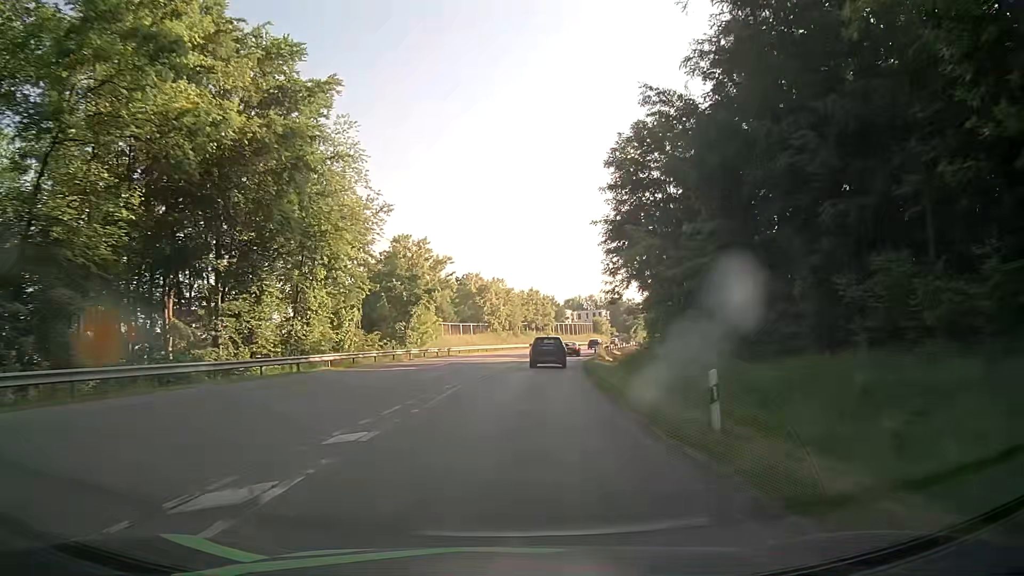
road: secondary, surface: asphalt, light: Day
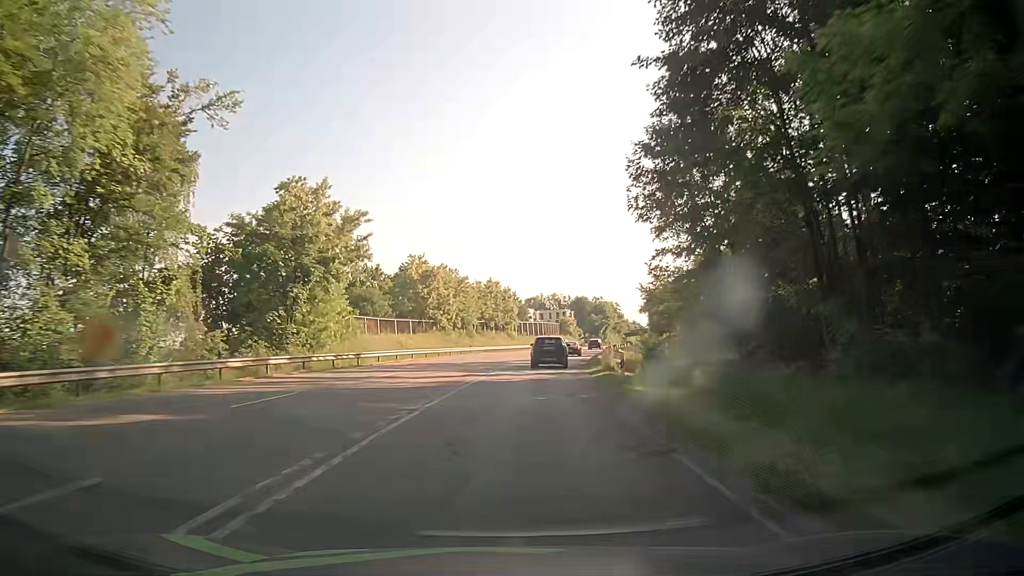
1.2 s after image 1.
(+0.7, +23.2) m; +4°
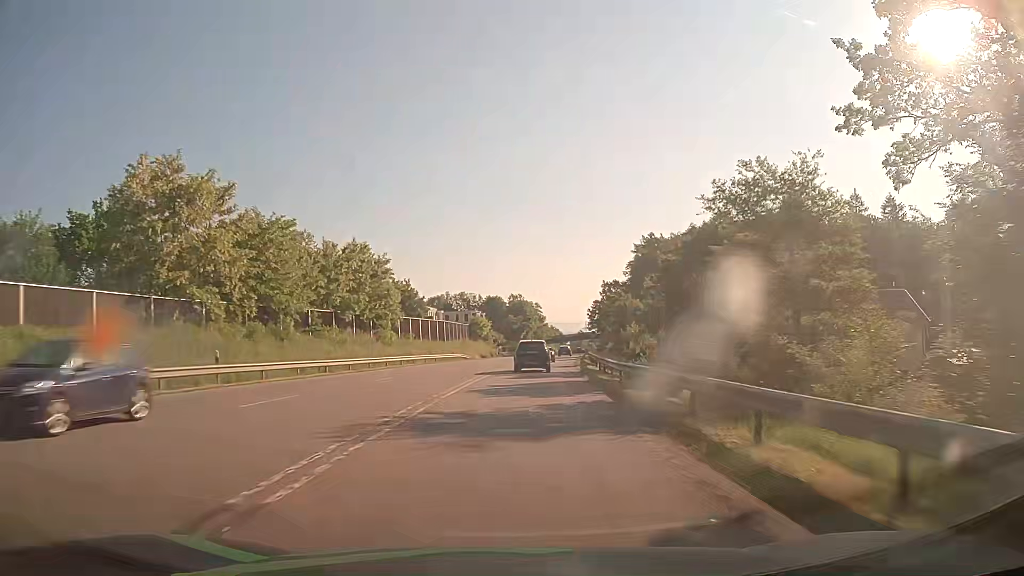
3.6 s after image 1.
(+2.7, +46.2) m; +7°
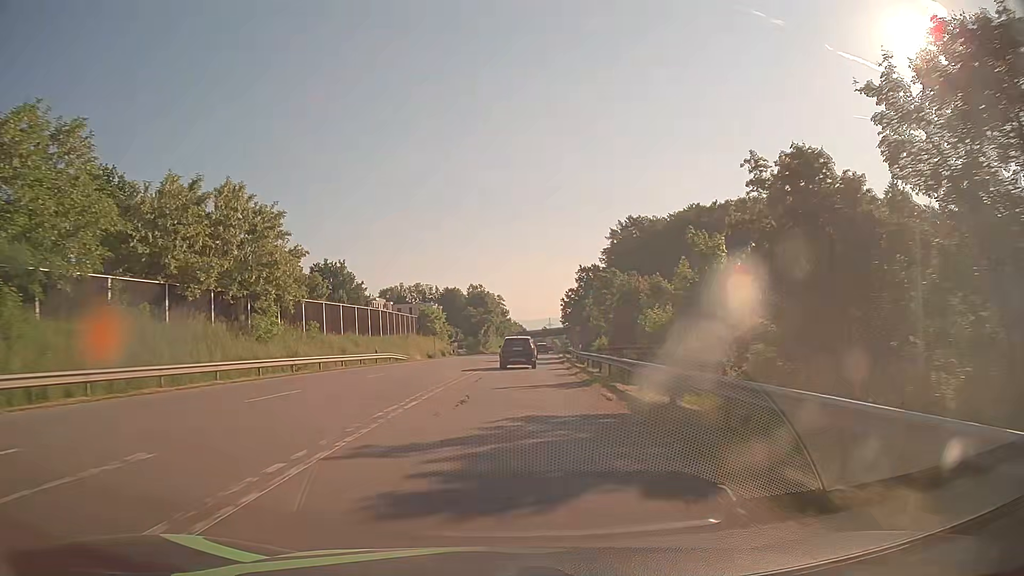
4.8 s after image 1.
(+0.7, +23.1) m; +4°
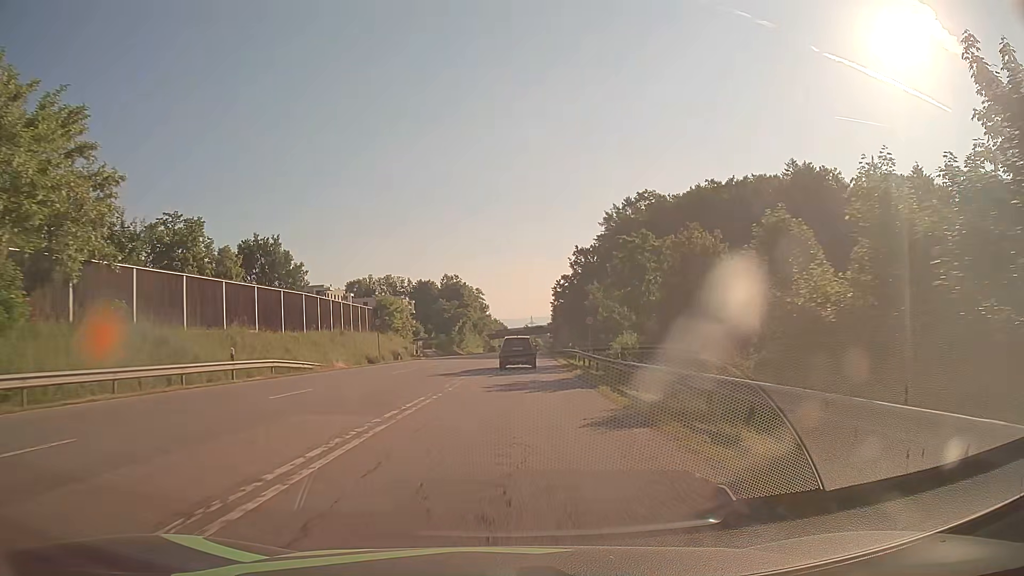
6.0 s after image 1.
(+0.3, +22.5) m; +1°
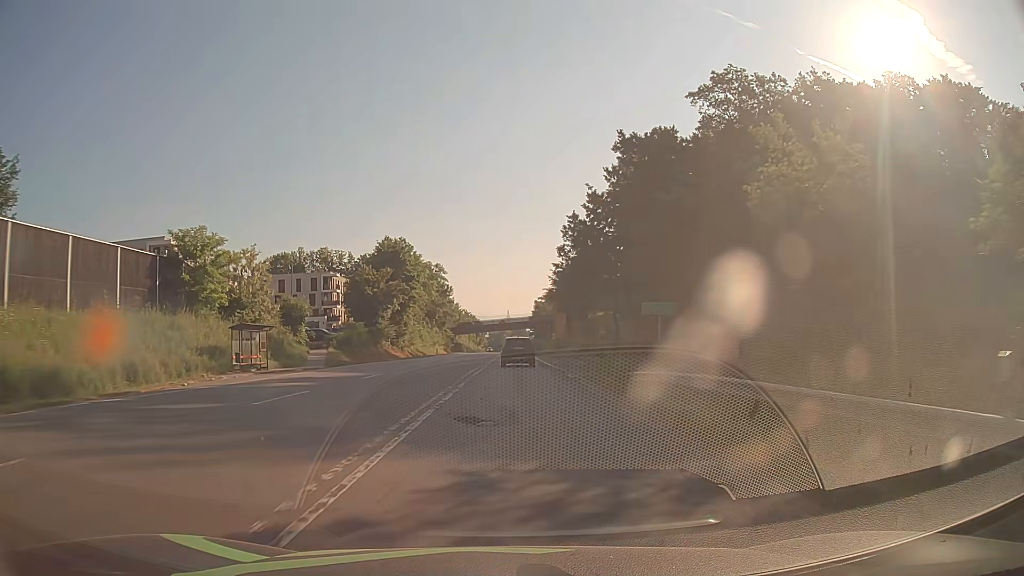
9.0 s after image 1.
(+1.1, +51.6) m; +2°
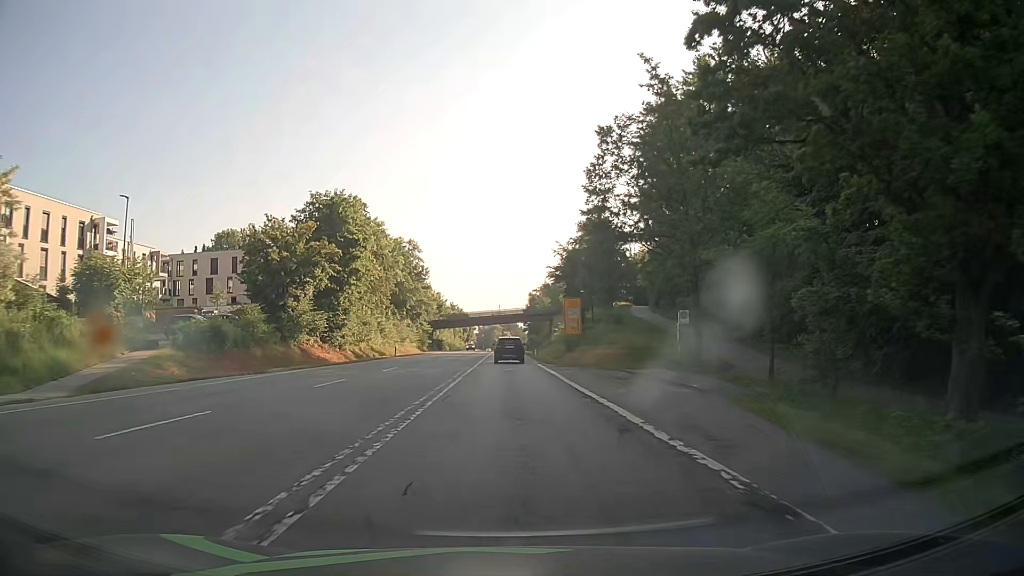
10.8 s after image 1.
(+0.3, +28.4) m; +1°
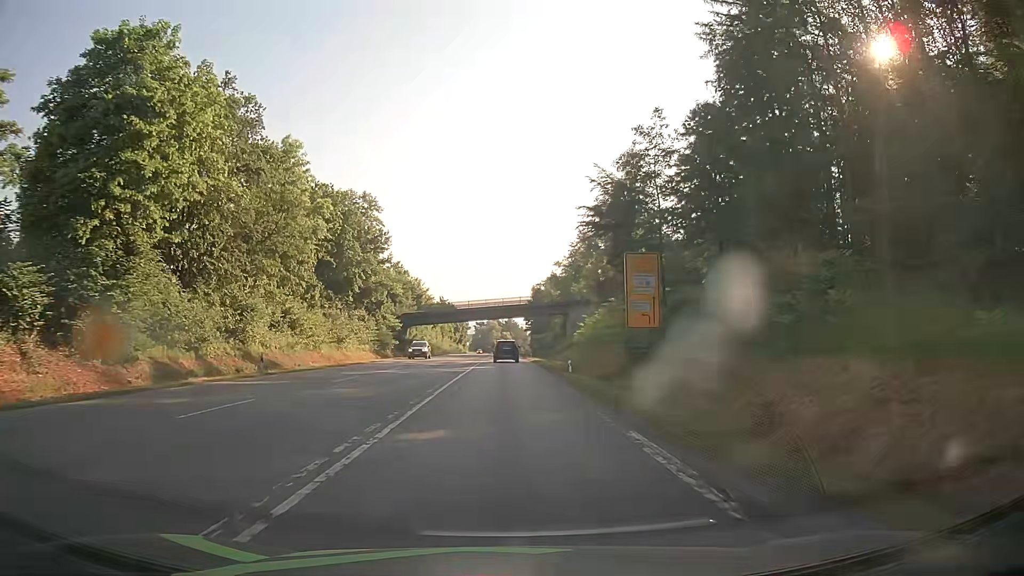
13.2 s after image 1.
(0.0, +36.3) m; 0°
(0, +10) (0, +20) (0, +30) (0, +40) (0, +50) (0, +60) (0, +70) (0, +80) (0, +90) (0, +100) m
